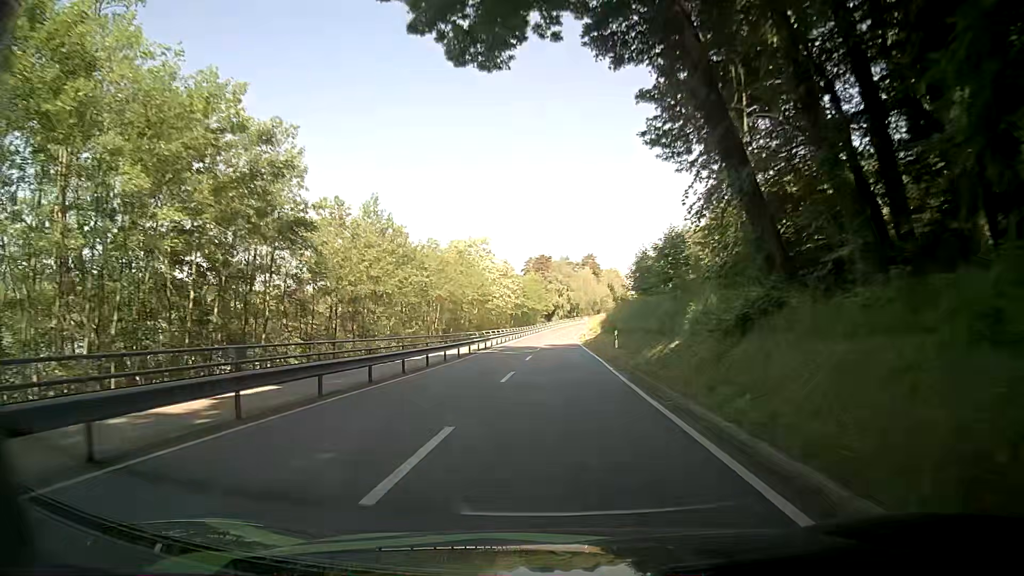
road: secondary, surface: asphalt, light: Day
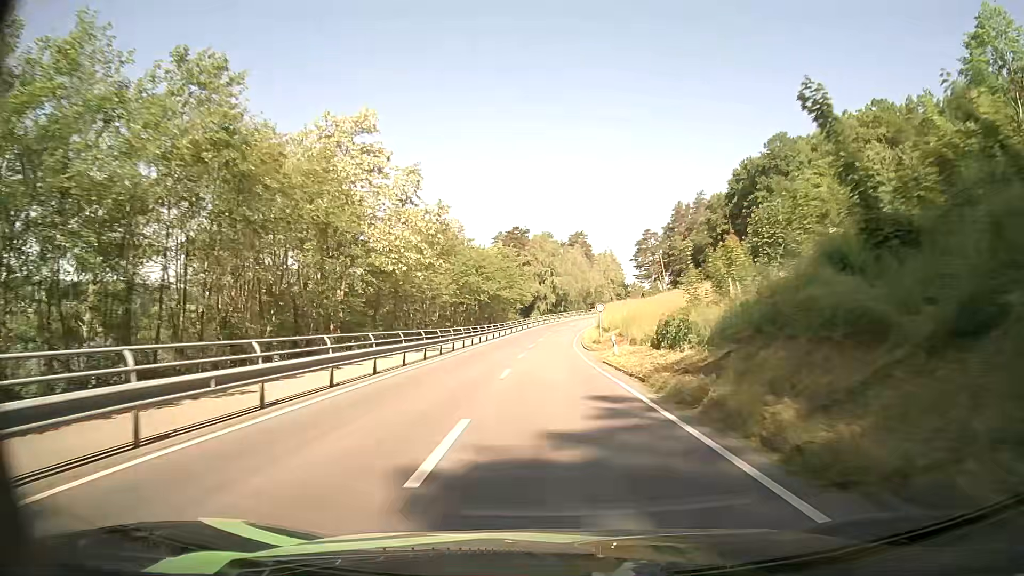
(+1.0, +47.4) m; +2°
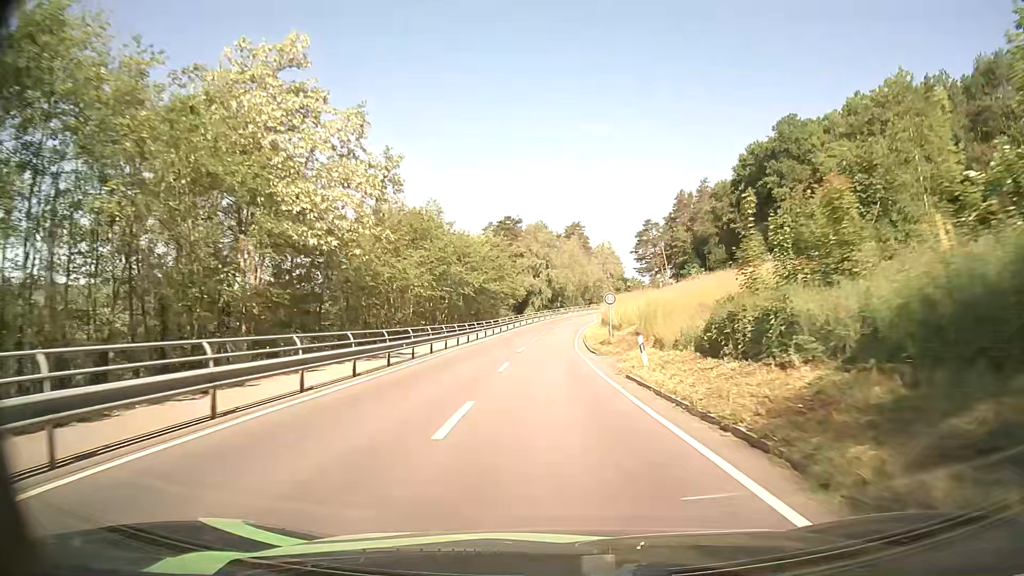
(0.0, +9.6) m; 0°
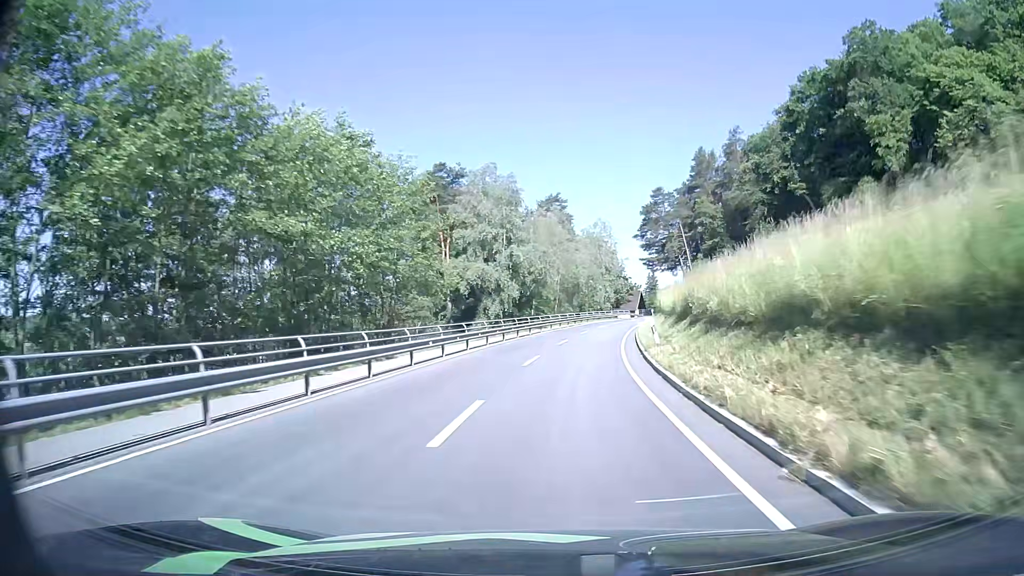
(+0.3, +48.7) m; +2°
